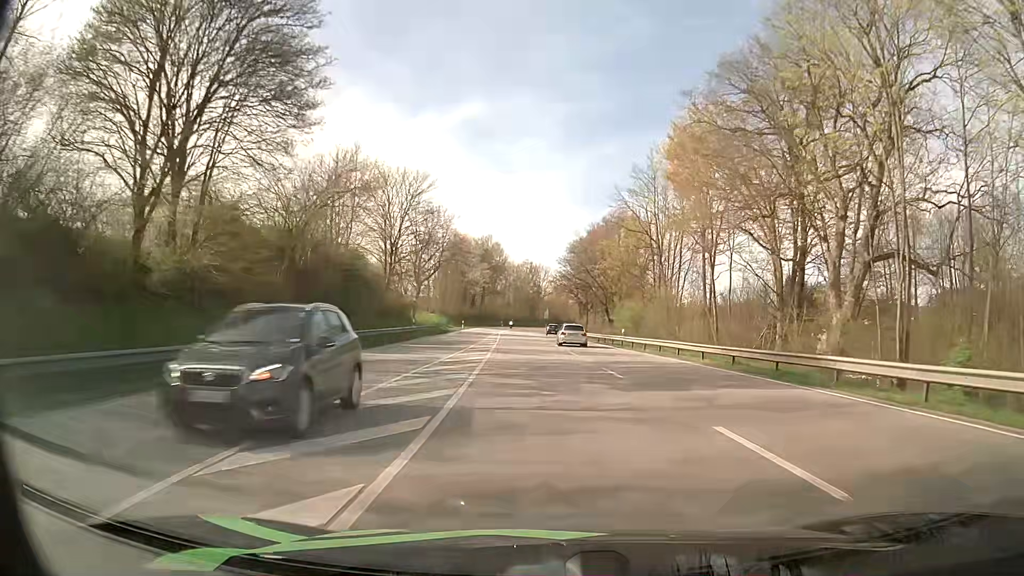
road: primary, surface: asphalt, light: Day
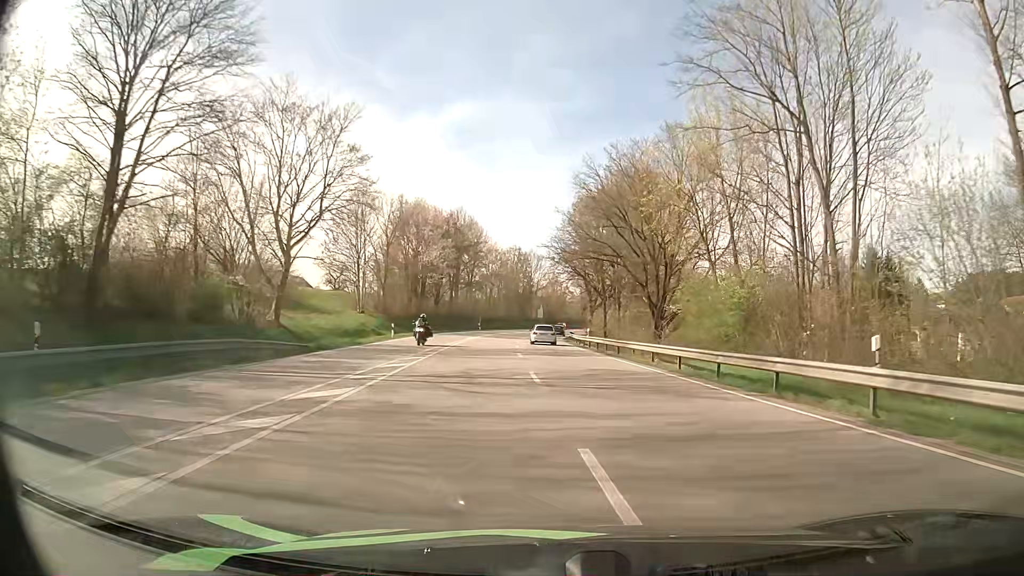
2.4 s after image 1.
(-0.1, +37.4) m; 0°
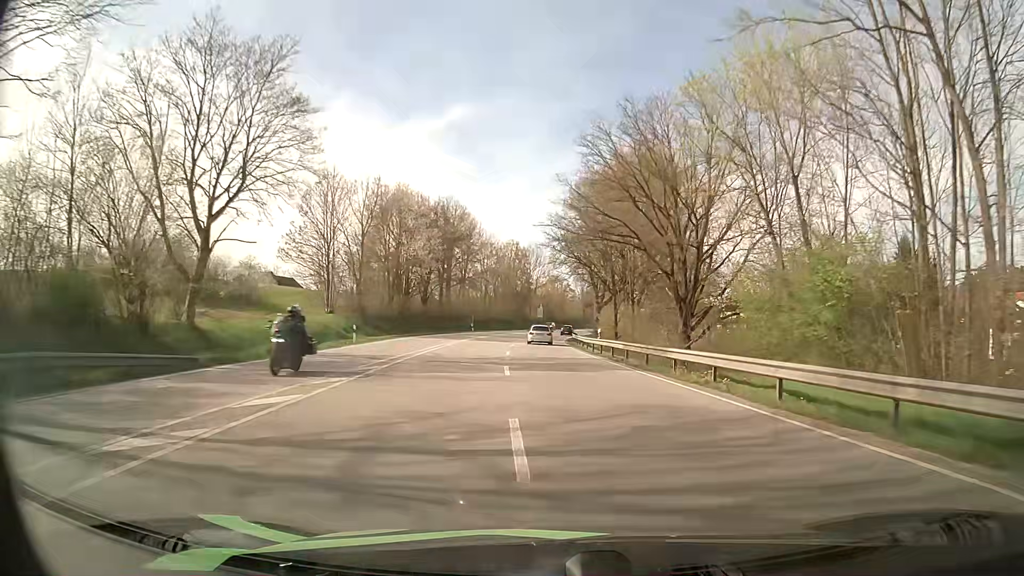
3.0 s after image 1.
(0.0, +9.8) m; 0°
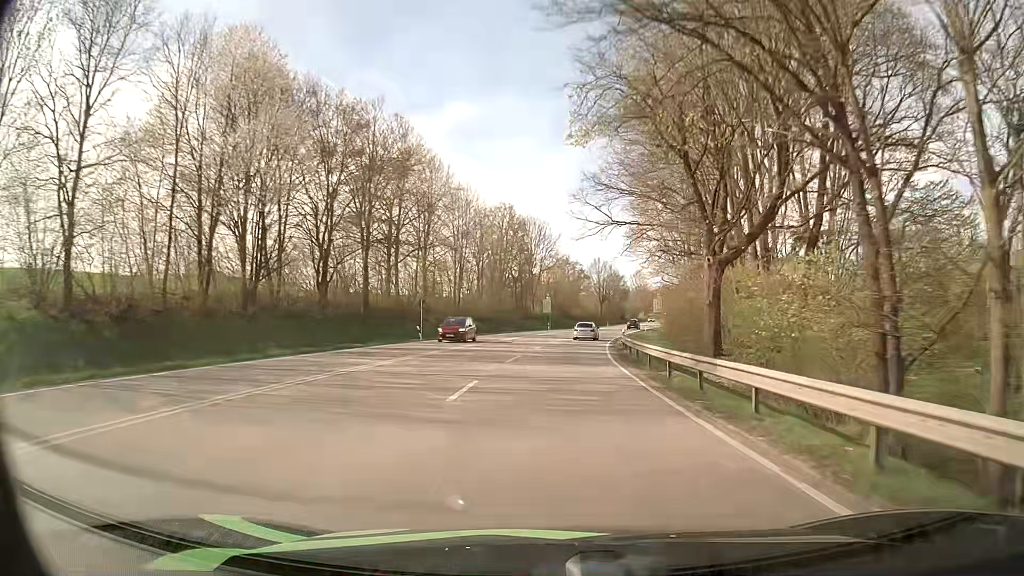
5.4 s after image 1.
(-0.6, +42.5) m; -1°
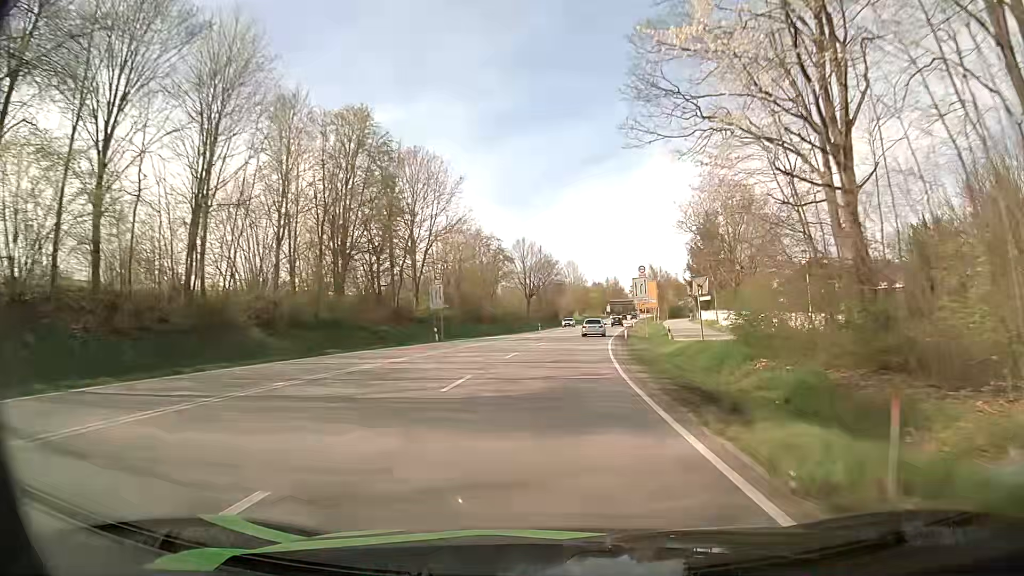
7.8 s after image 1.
(+2.3, +46.4) m; +7°
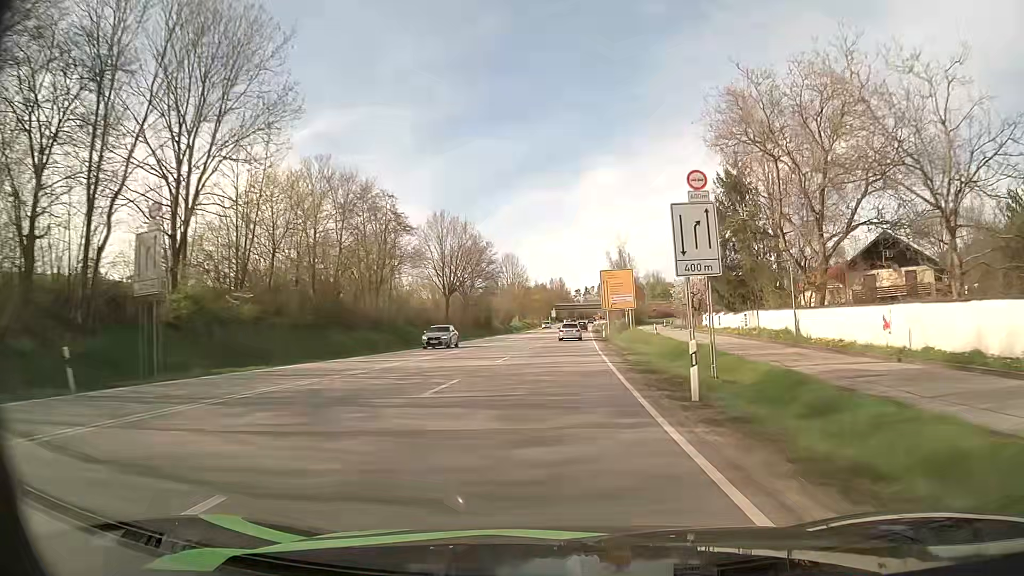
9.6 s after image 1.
(+1.7, +36.0) m; +5°
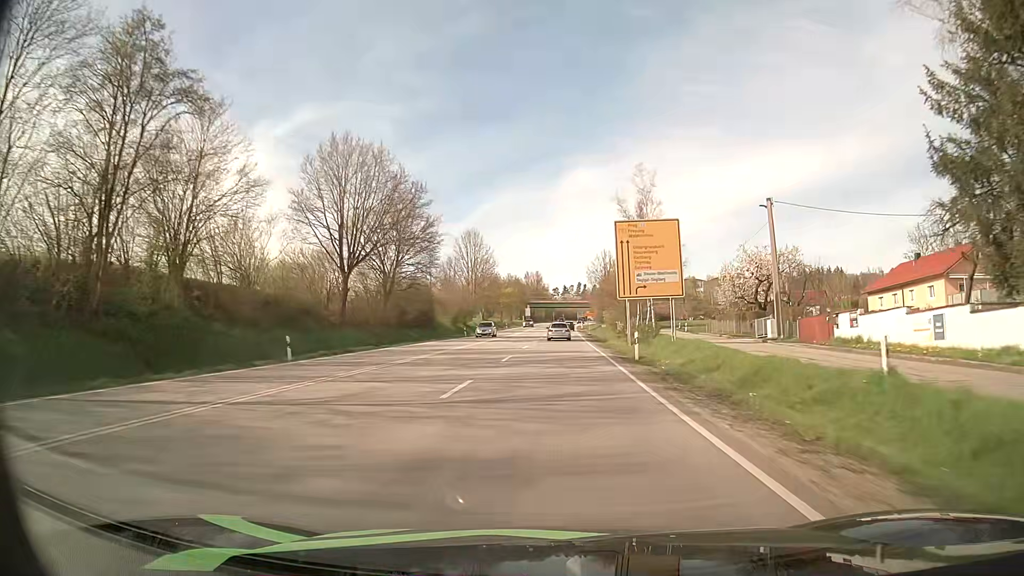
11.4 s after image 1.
(+0.8, +36.6) m; +2°
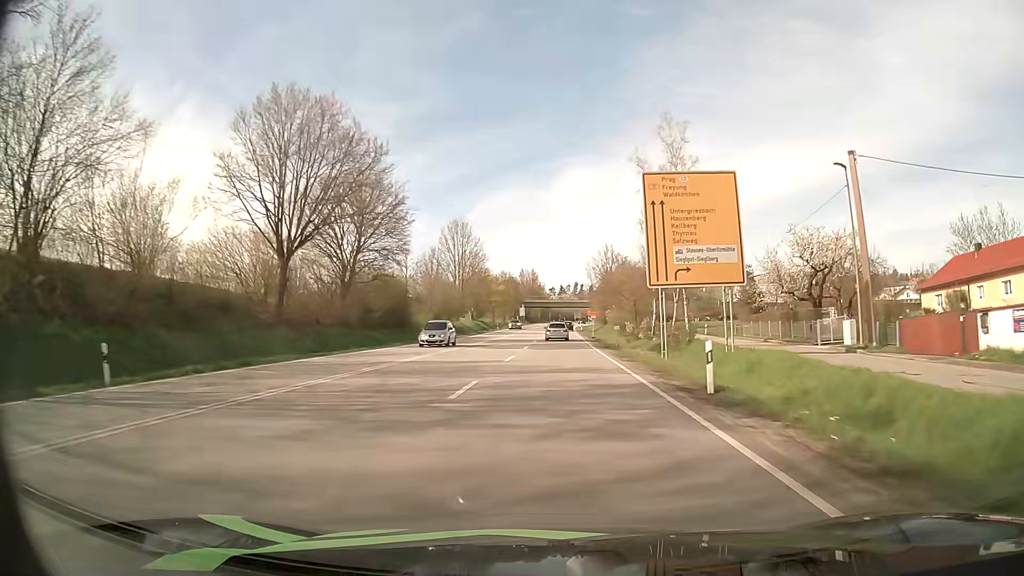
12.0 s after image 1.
(0.0, +12.3) m; 0°
(0, +10) (0, +20) (0, +30) (0, +40) (+1, +50) (+1, +60) (+1, +70) (+2, +80) (+2, +90) (+2, +100) m
